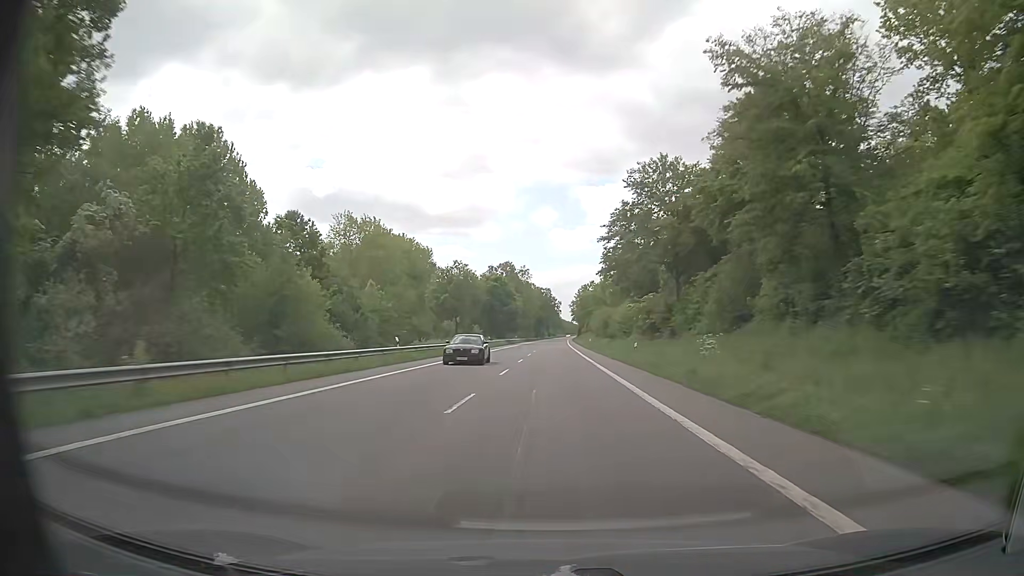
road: primary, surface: asphalt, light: Day
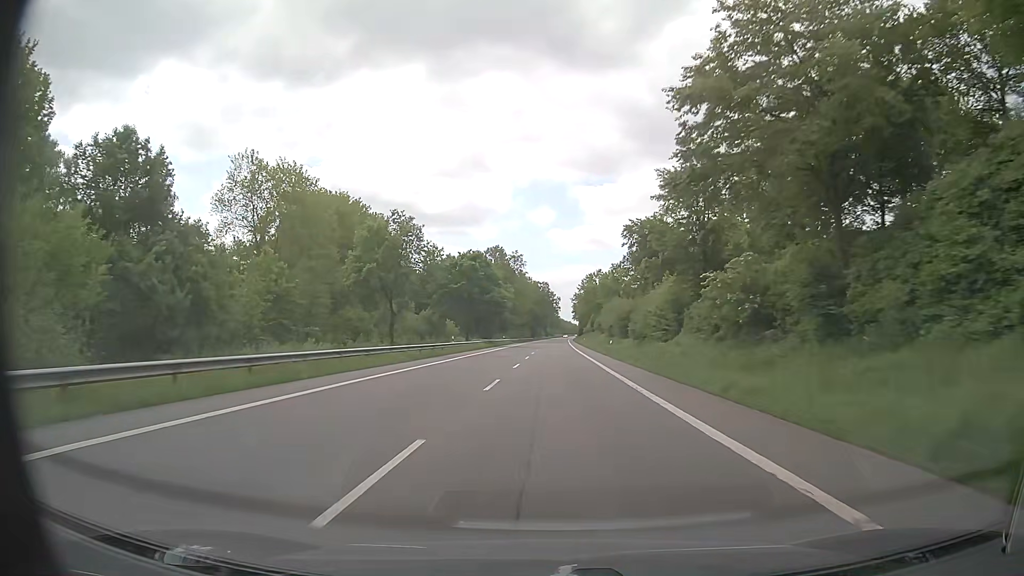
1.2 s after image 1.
(0.0, +31.1) m; 0°
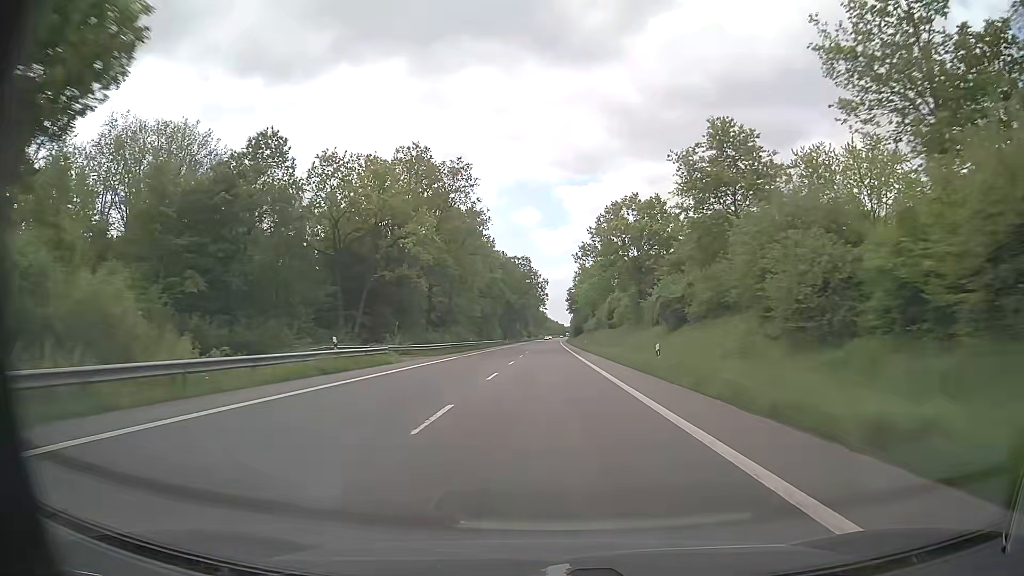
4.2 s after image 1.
(+1.1, +79.7) m; +1°
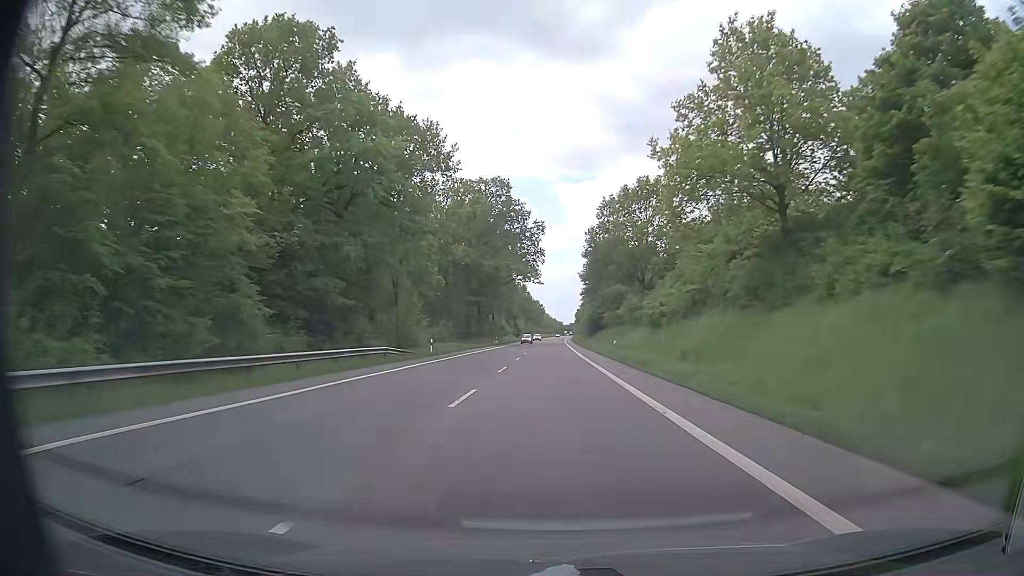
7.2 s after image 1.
(-0.1, +80.9) m; 0°
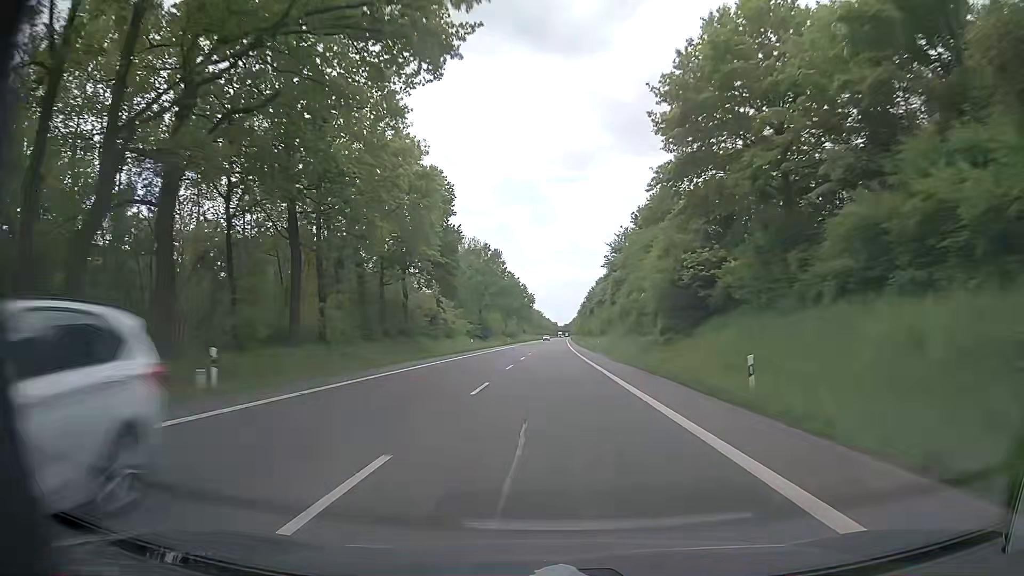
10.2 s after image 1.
(+0.6, +81.5) m; +1°
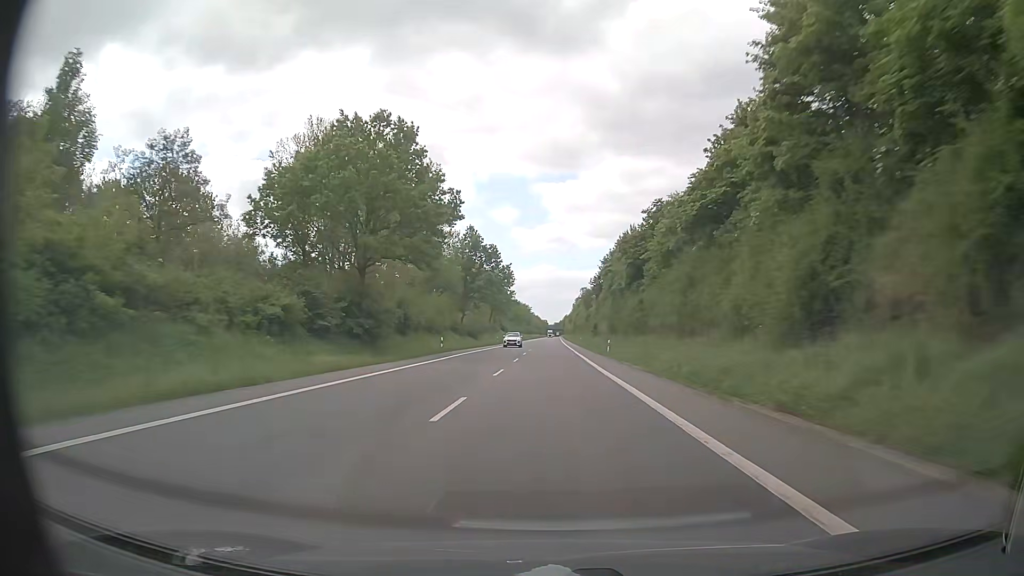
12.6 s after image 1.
(+0.1, +65.2) m; 0°
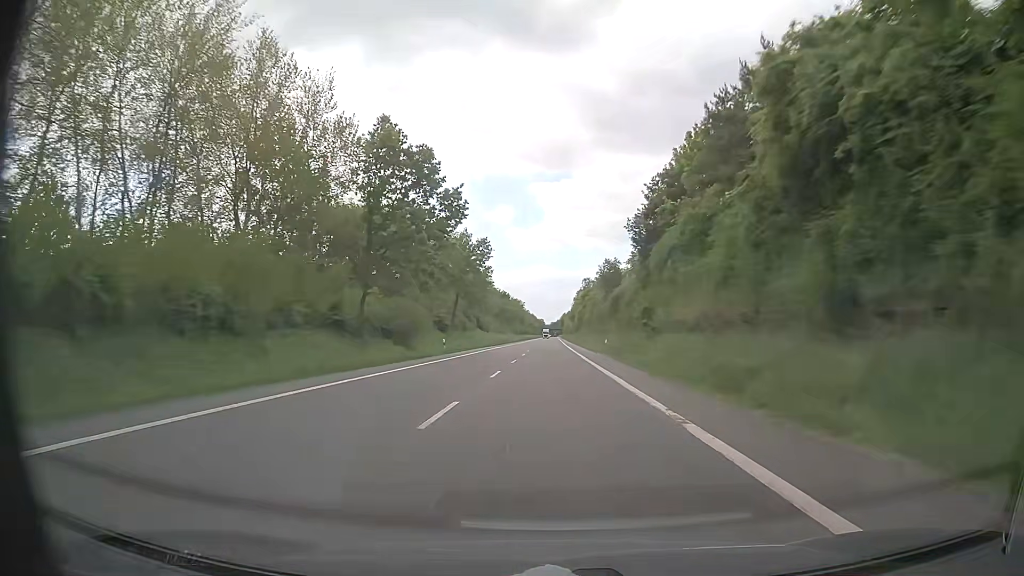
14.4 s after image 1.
(+0.3, +48.9) m; 0°
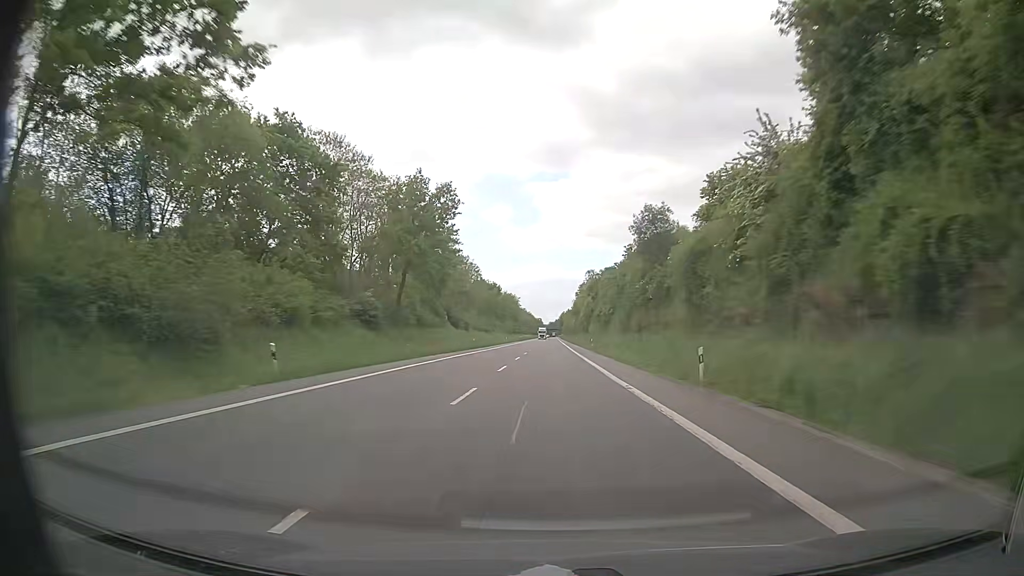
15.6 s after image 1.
(0.0, +32.6) m; 0°
(0, +10) (0, +20) (0, +30) (0, +40) (0, +50) (0, +60) (0, +70) (0, +80) (0, +90) (0, +100) m
